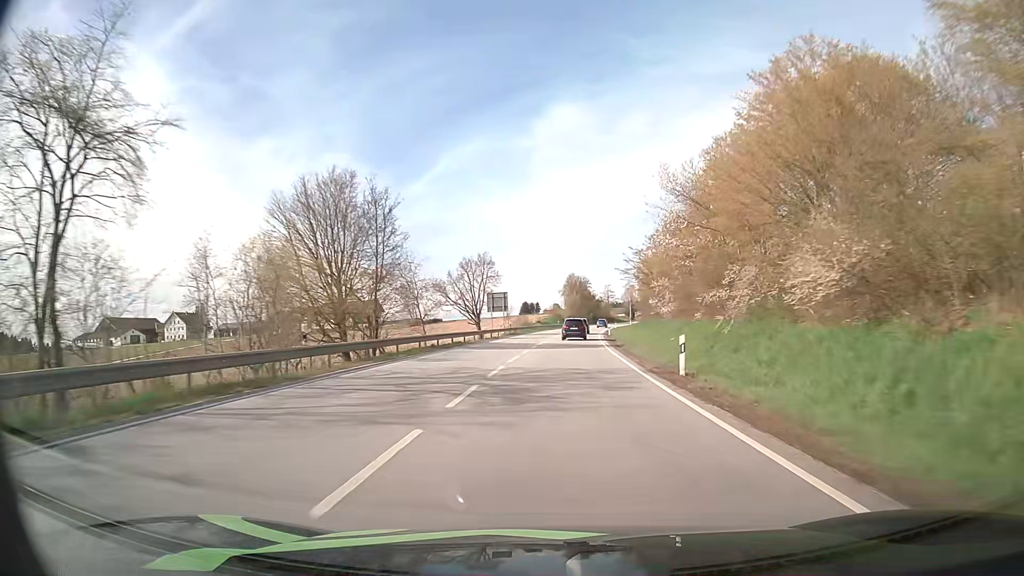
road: primary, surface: asphalt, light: Day
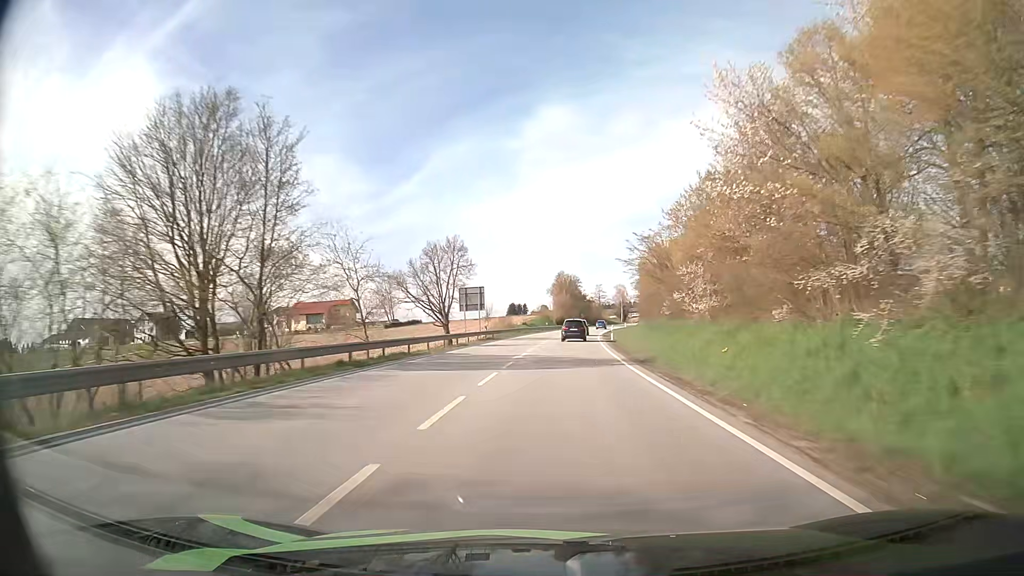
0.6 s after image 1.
(+0.1, +14.2) m; +1°
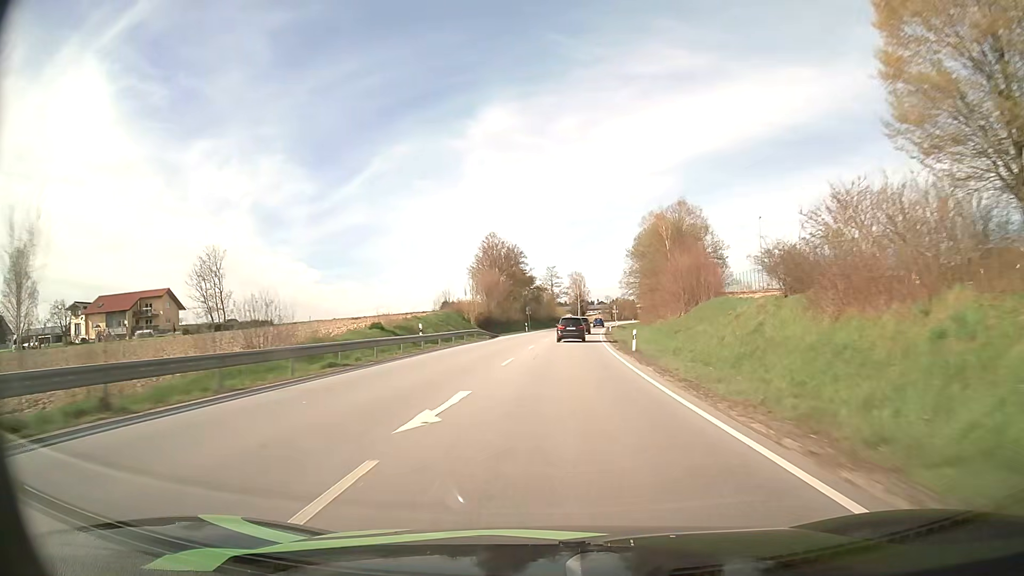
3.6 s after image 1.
(+3.4, +72.2) m; +5°
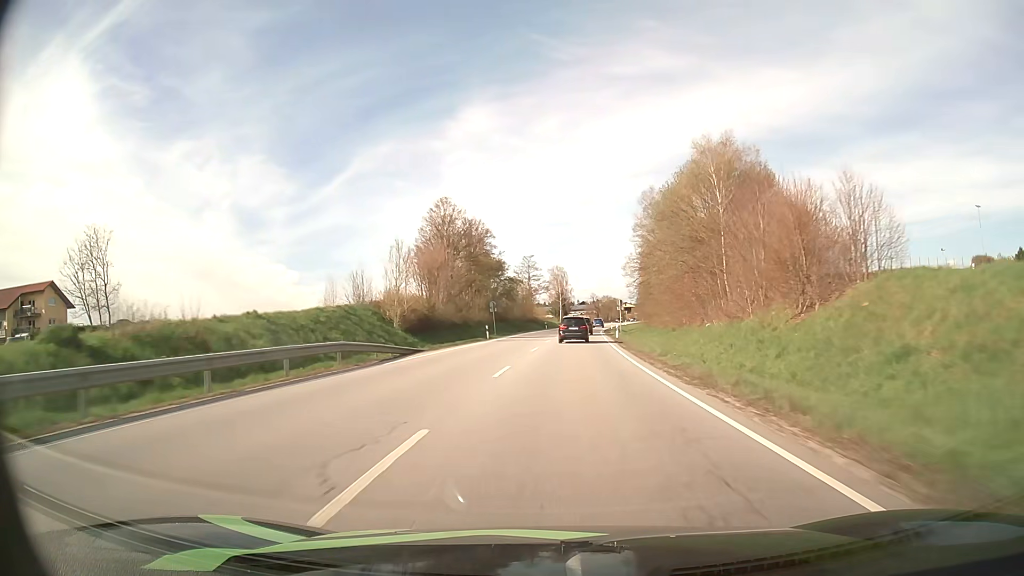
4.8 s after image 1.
(+0.4, +28.5) m; +2°
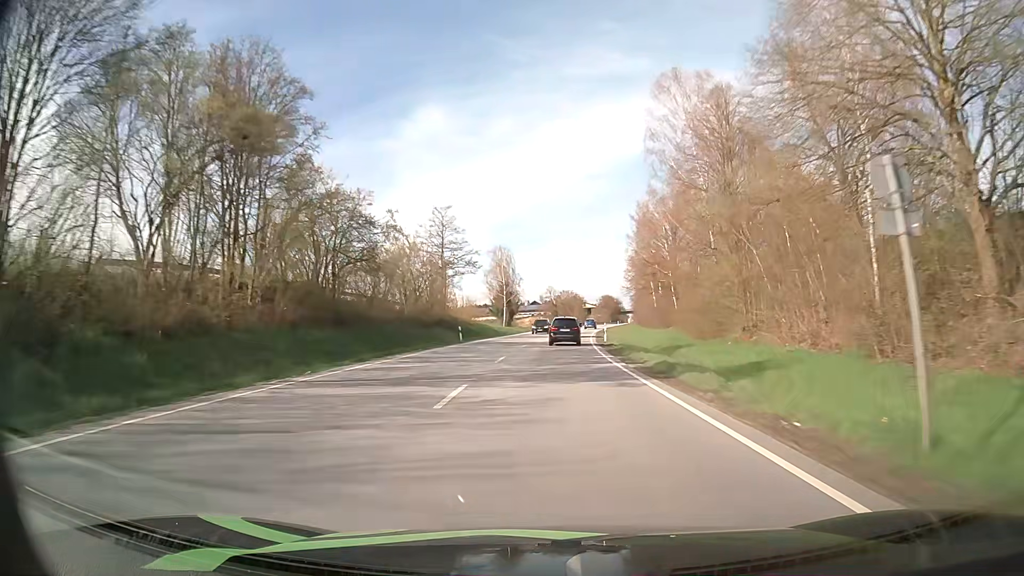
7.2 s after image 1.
(+2.2, +55.9) m; +4°
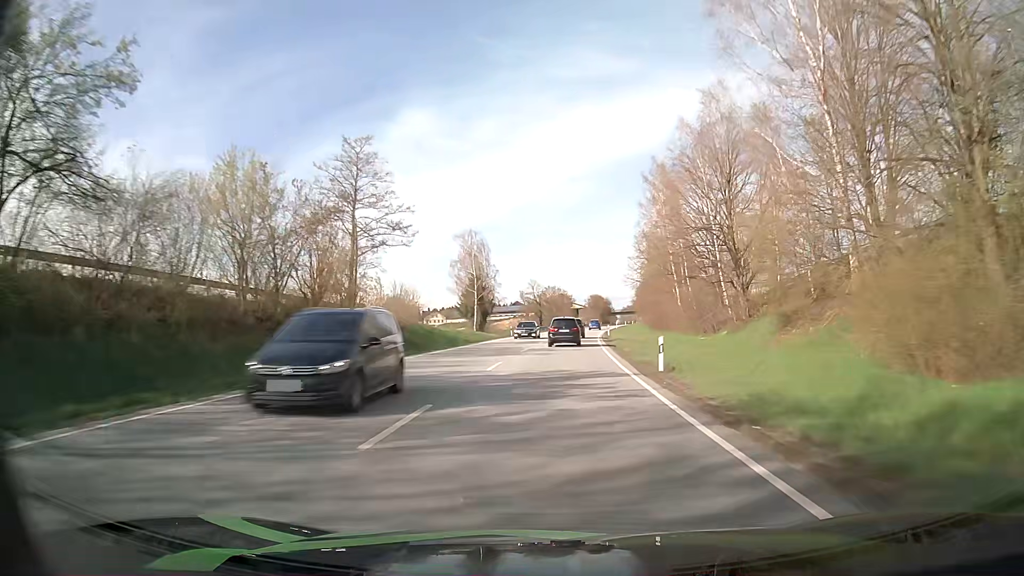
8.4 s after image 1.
(+0.4, +27.6) m; +2°
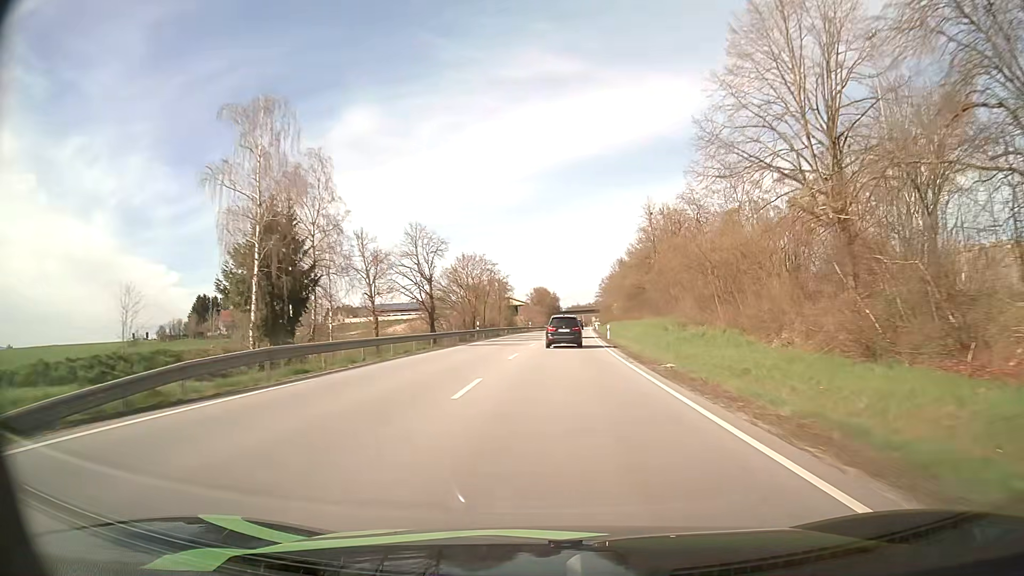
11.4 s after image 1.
(+2.7, +67.9) m; +5°
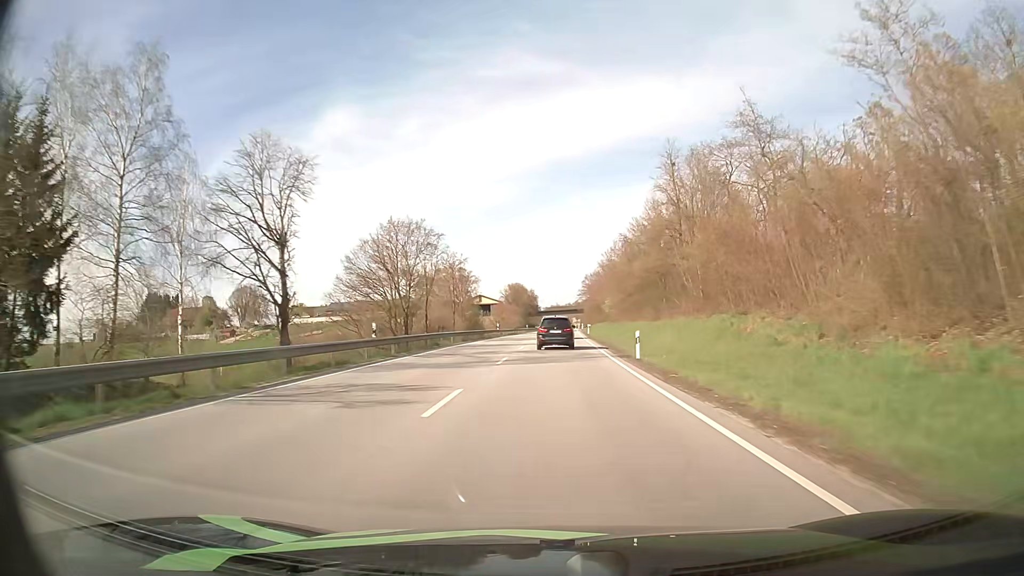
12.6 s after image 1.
(+0.5, +26.3) m; +2°
(0, +10) (0, +20) (0, +30) (+1, +40) (+1, +50) (+1, +60) (+1, +70) (+1, +80) (+2, +90) (+2, +100) m
